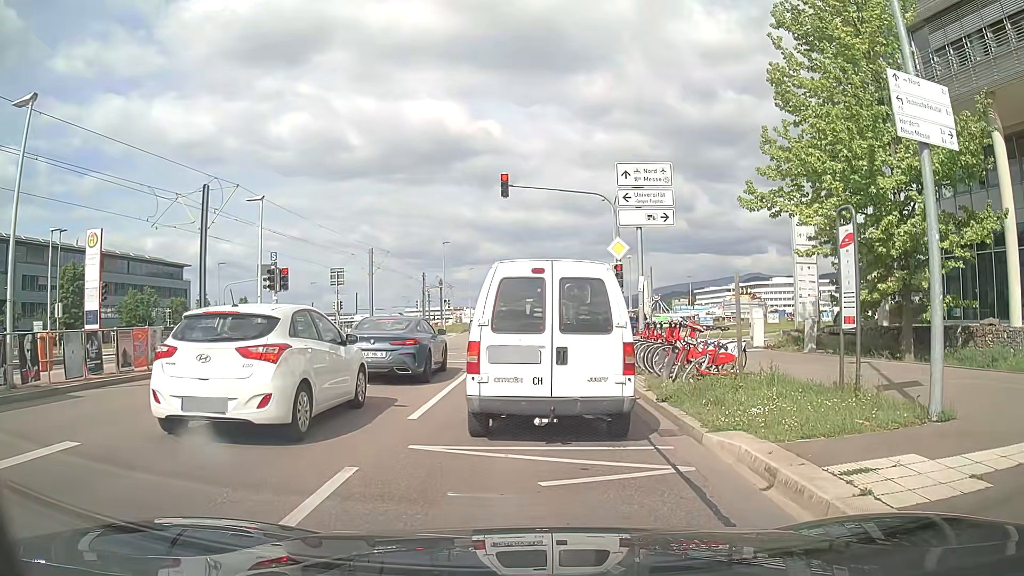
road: secondary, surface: asphalt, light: Day
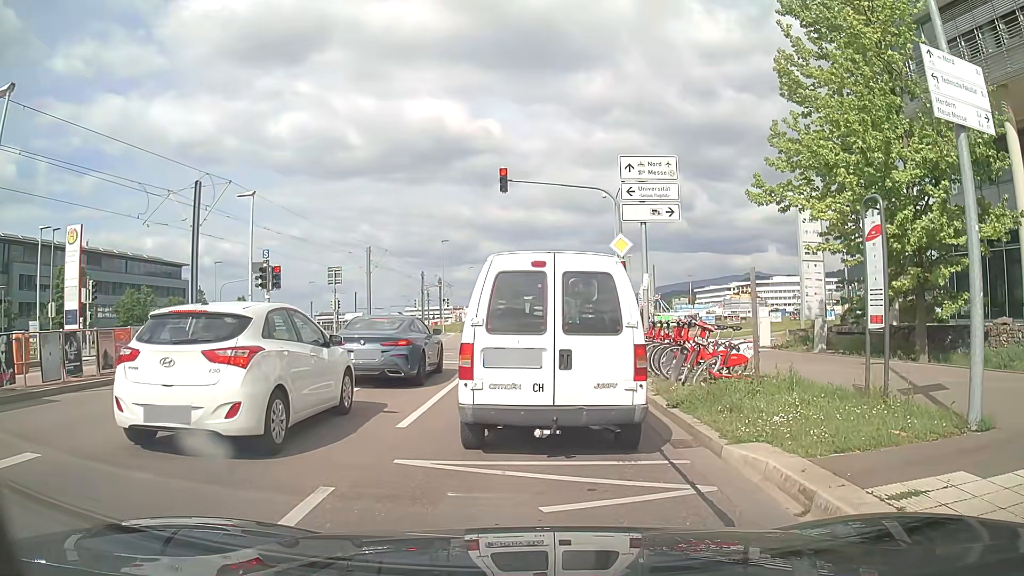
(0.0, +0.7) m; 0°
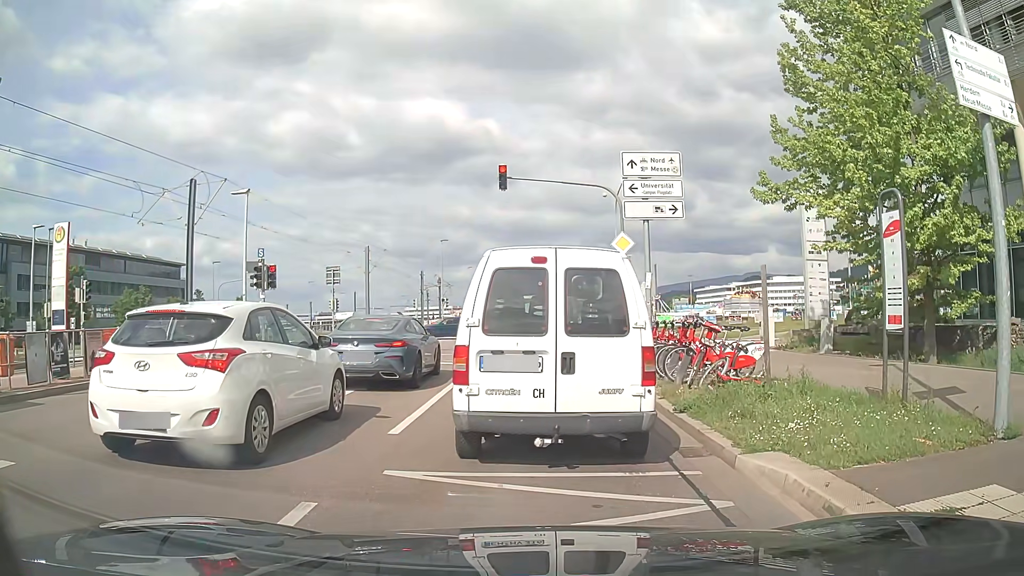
(0.0, +0.4) m; 0°
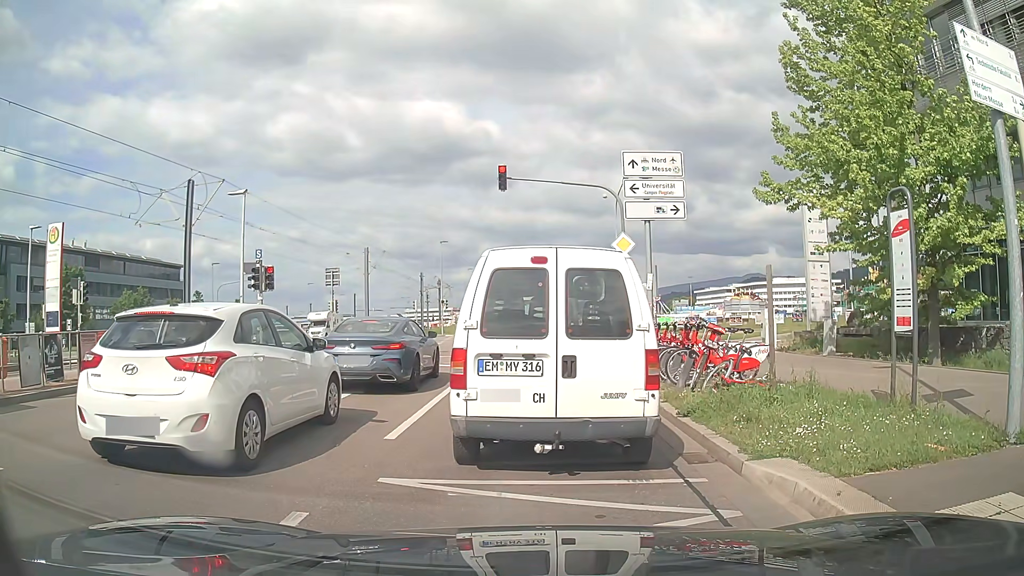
(0.0, +0.3) m; 0°
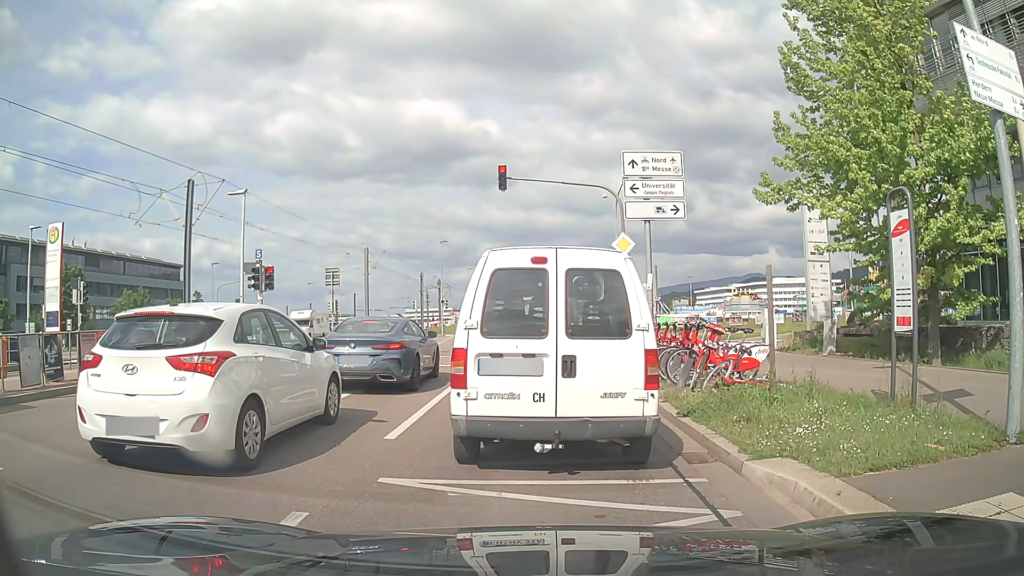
(0.0, 0.0) m; 0°
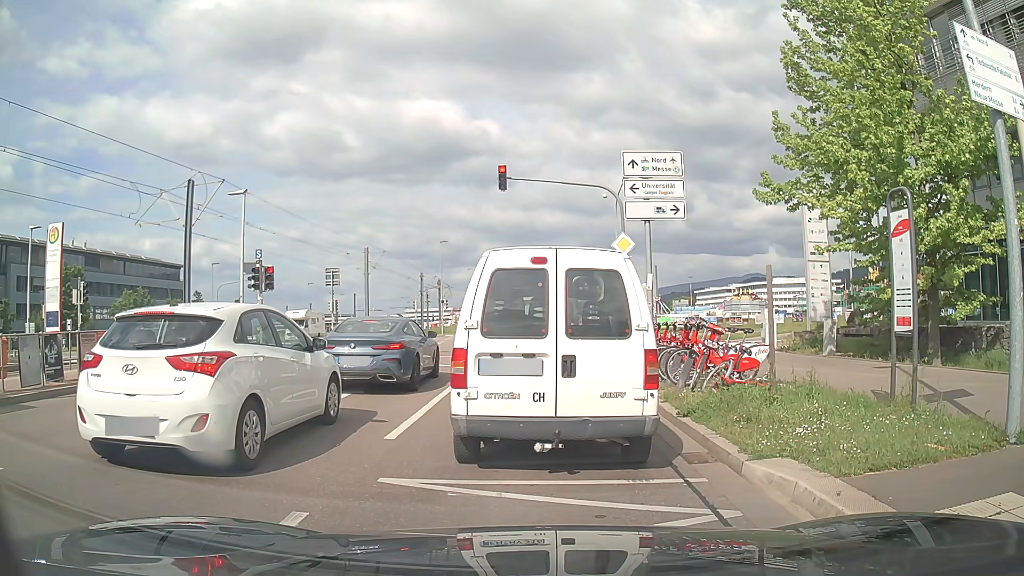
(0.0, 0.0) m; 0°
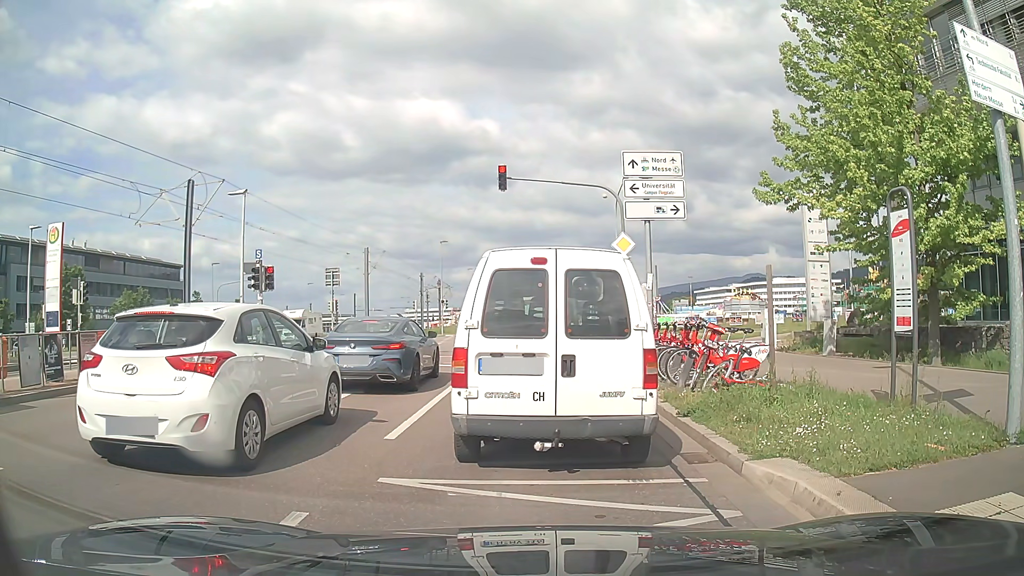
(0.0, 0.0) m; 0°
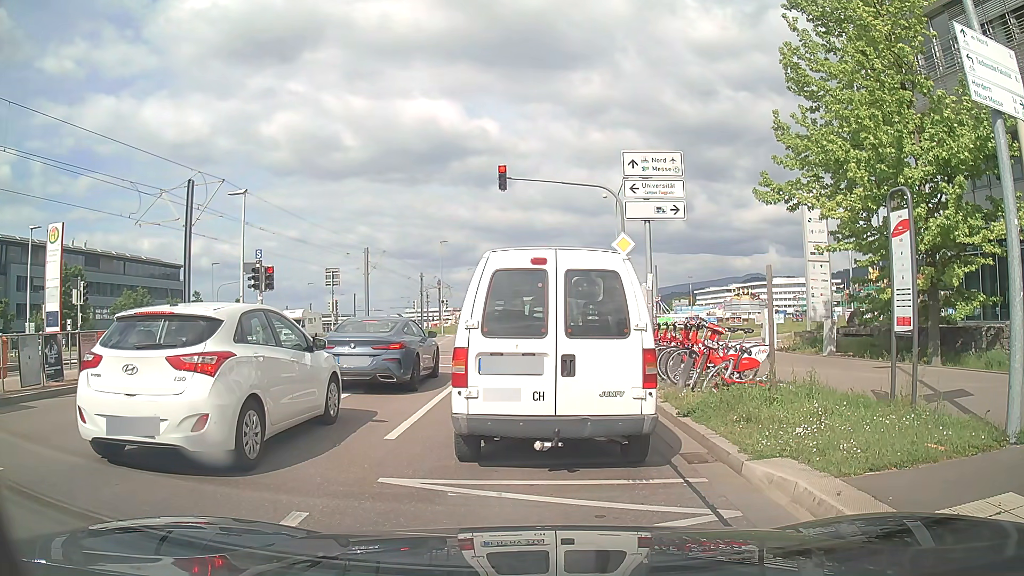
(0.0, 0.0) m; 0°
